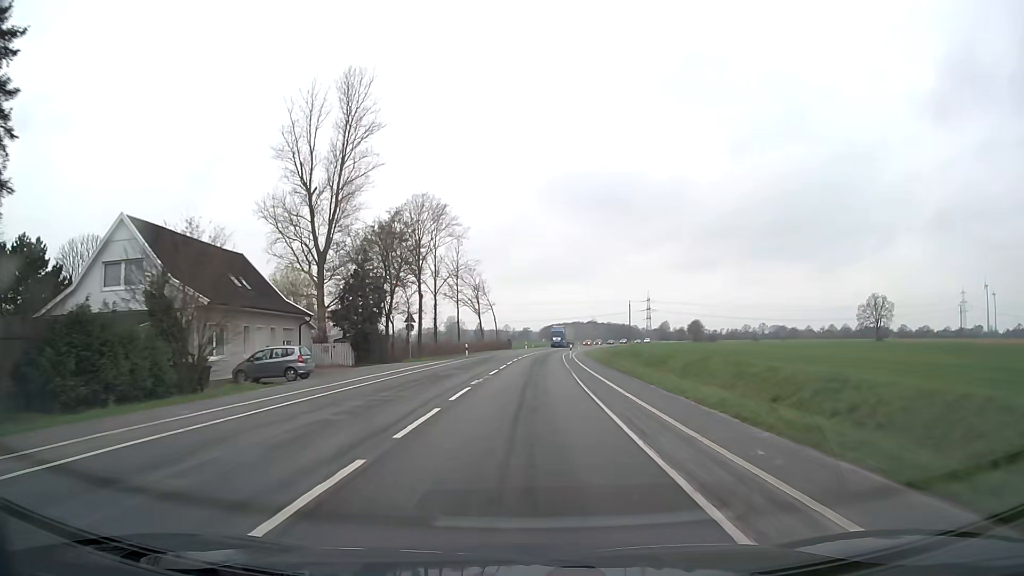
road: secondary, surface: asphalt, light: Day
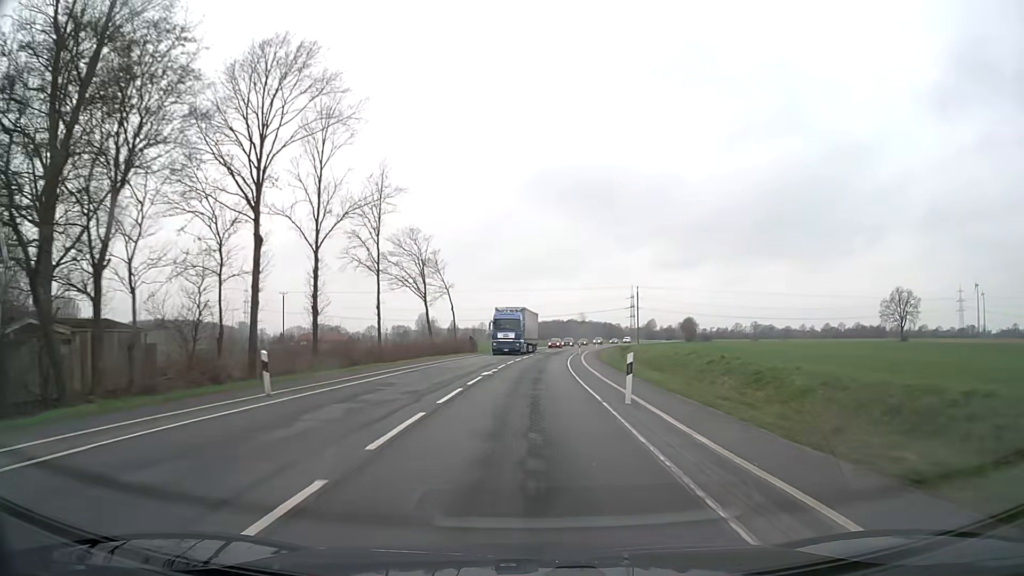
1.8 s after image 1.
(+0.7, +37.5) m; +2°
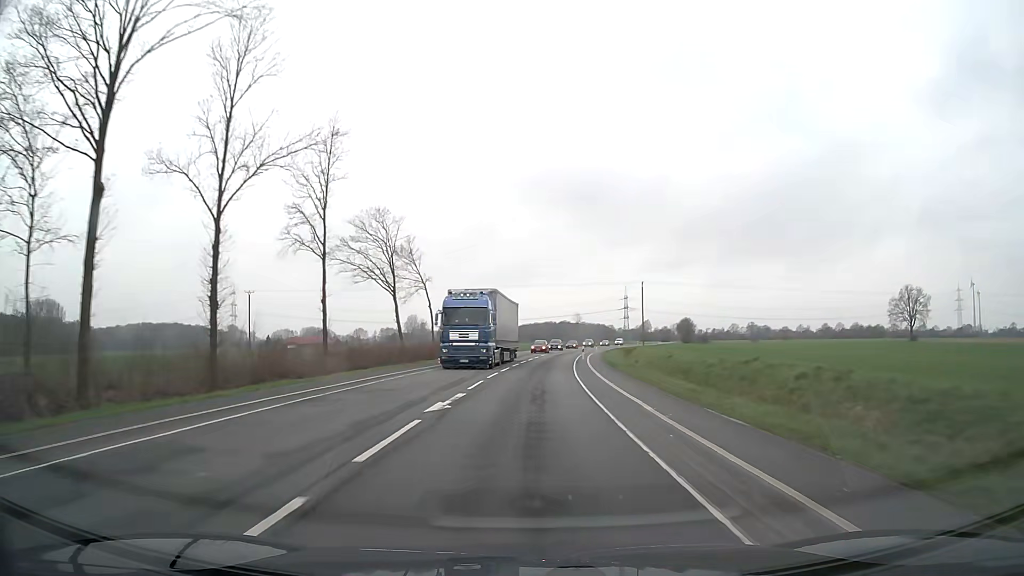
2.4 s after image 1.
(+0.1, +12.5) m; +1°
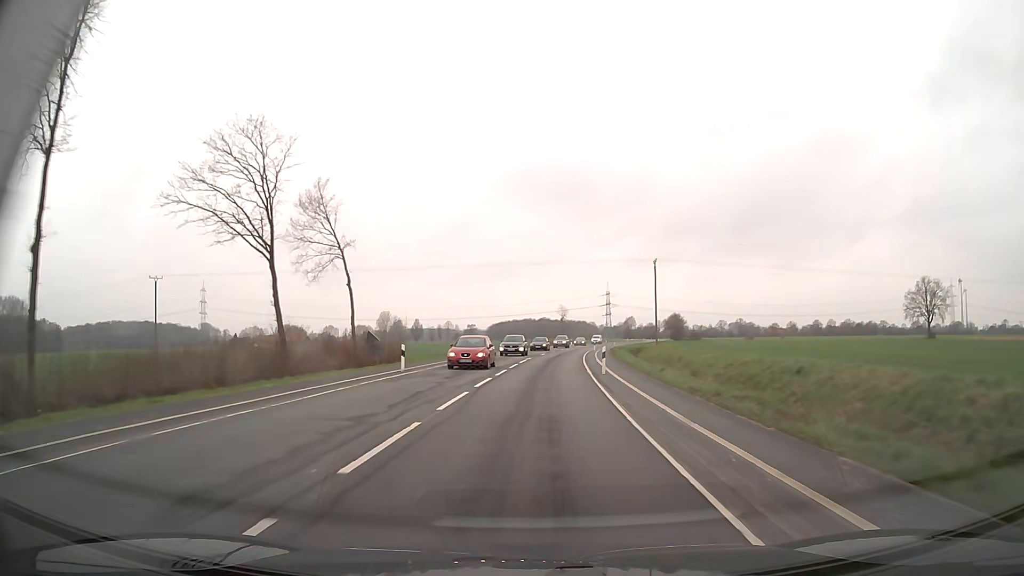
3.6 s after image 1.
(+0.3, +25.0) m; +1°
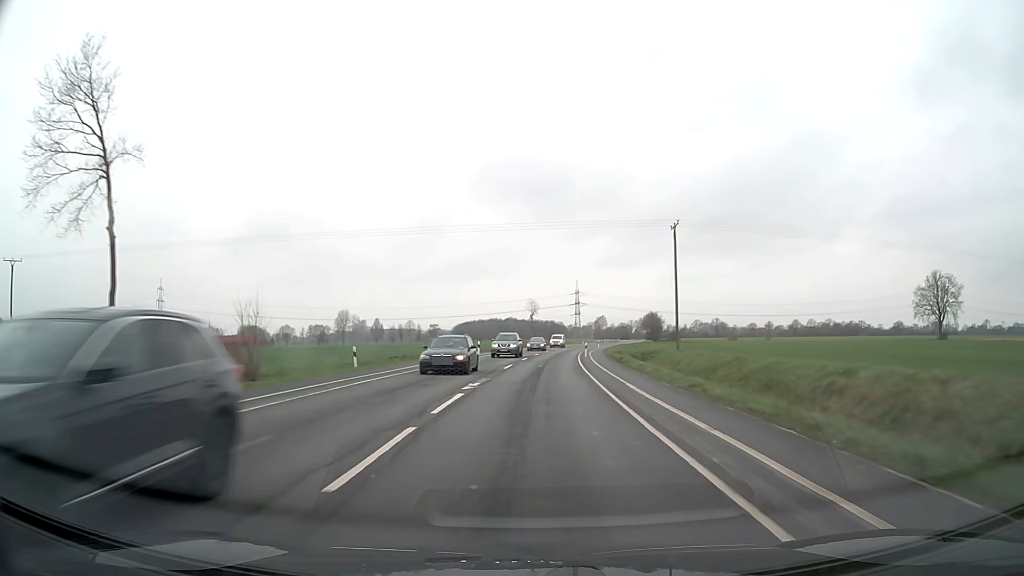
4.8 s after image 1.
(+0.7, +24.9) m; +3°
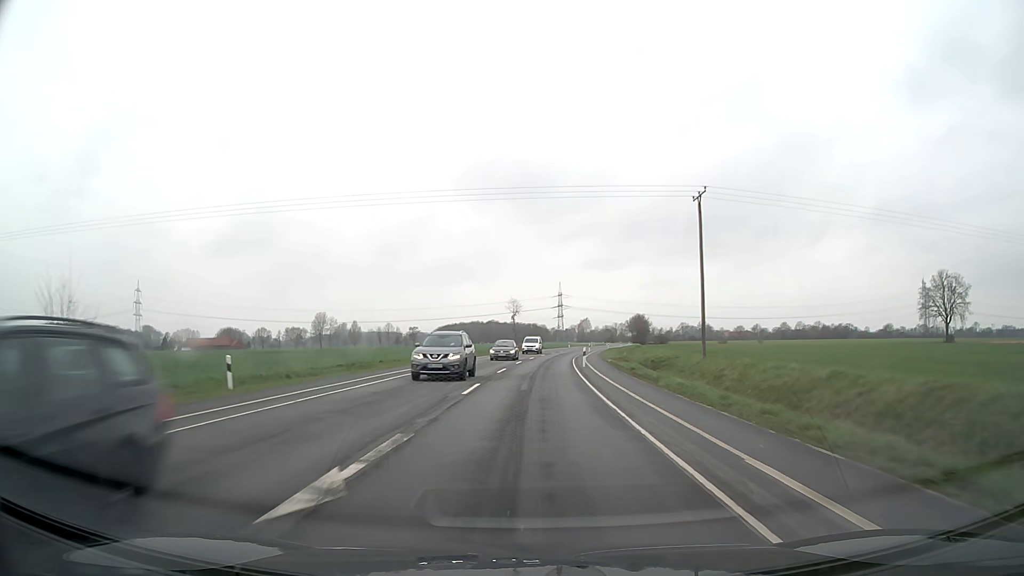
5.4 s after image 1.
(+0.2, +12.5) m; +2°
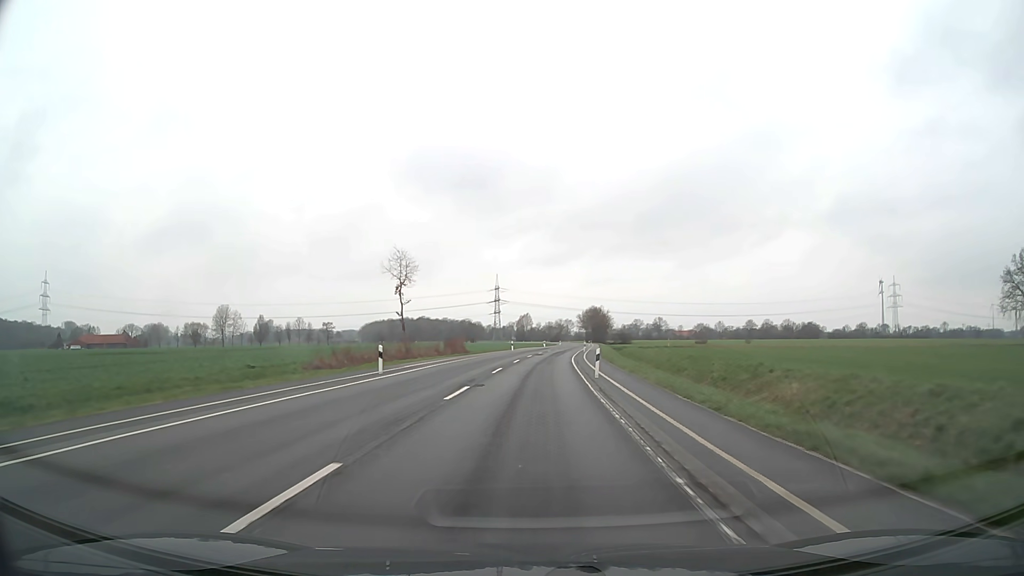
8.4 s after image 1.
(+3.0, +62.4) m; +5°
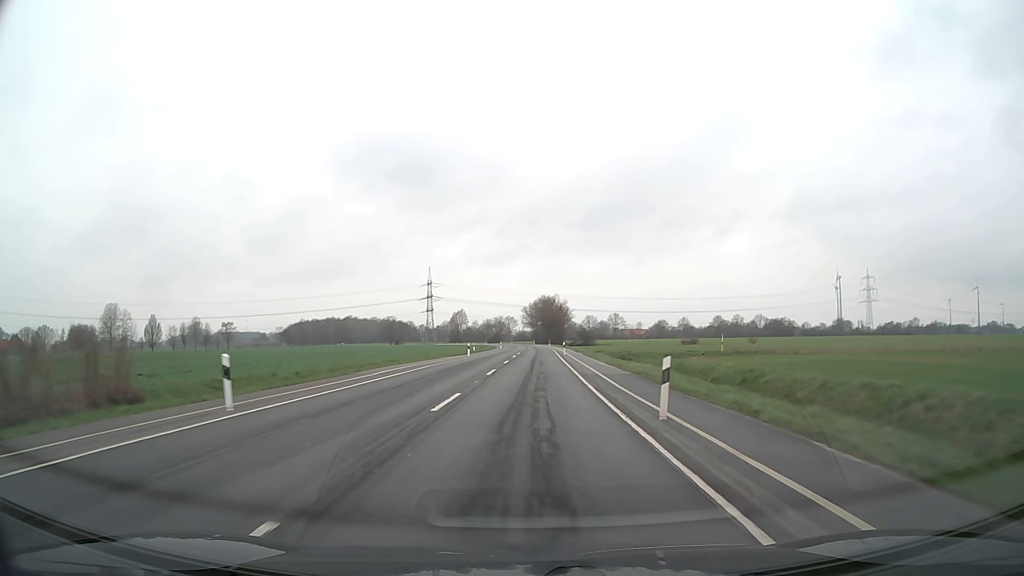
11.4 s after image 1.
(+2.6, +62.5) m; +5°
(0, +10) (0, +20) (0, +30) (+1, +40) (+1, +50) (+1, +60) (+1, +70) (+1, +80) (+1, +90) (+1, +100) m
